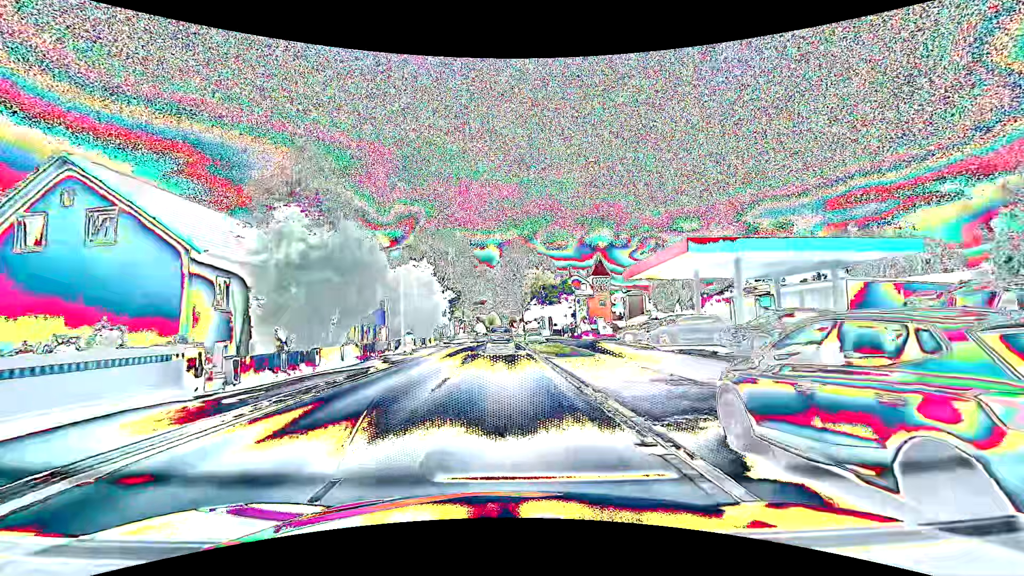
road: primary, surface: asphalt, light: Day
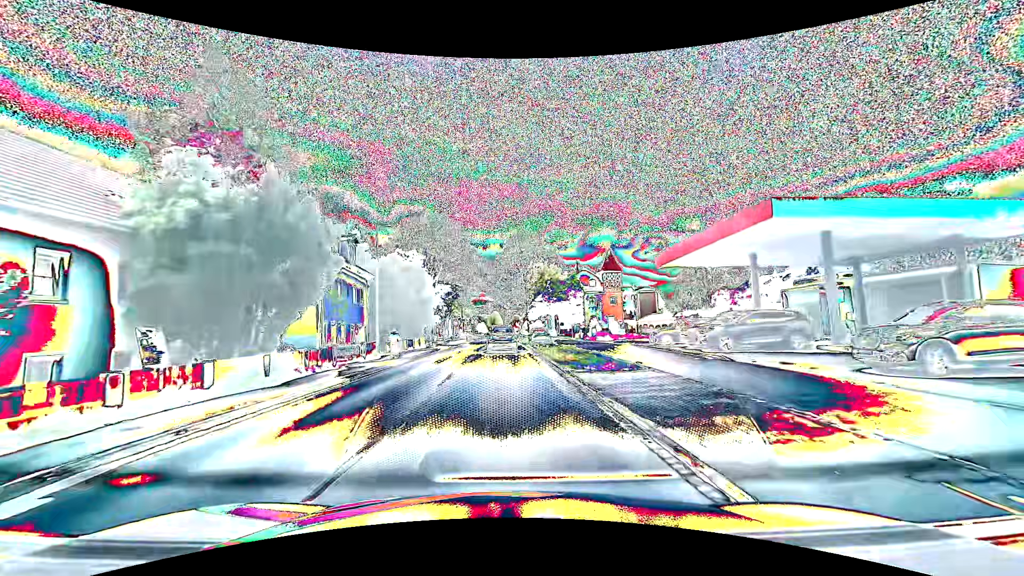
(0.0, +7.6) m; 0°
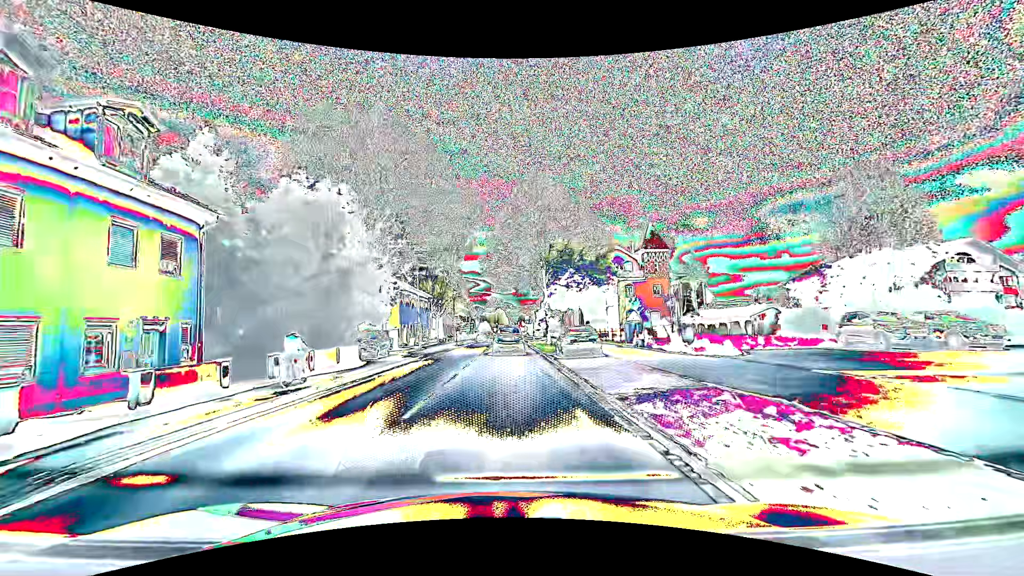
(0.0, +22.6) m; -1°
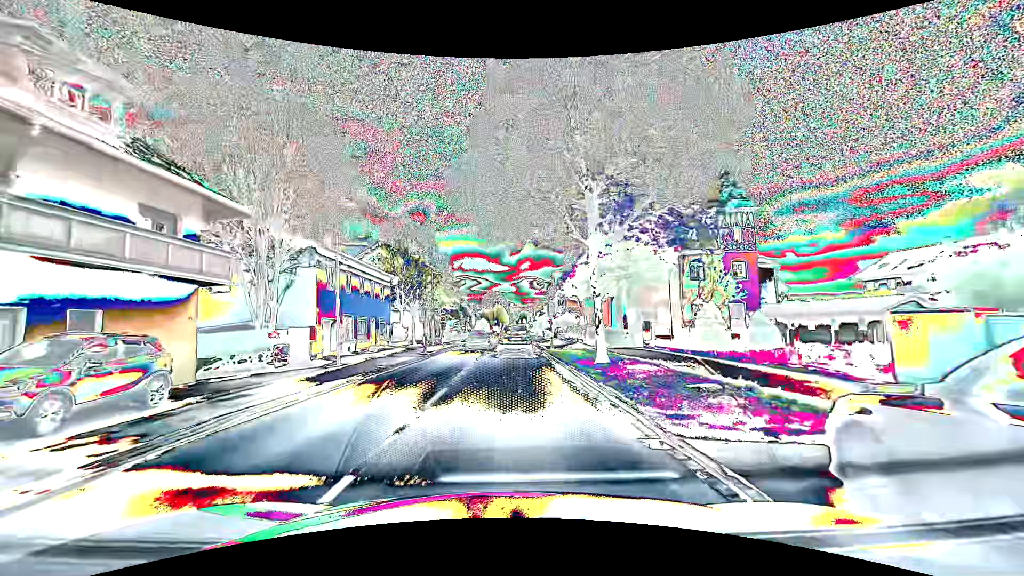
(0.0, +21.8) m; 0°
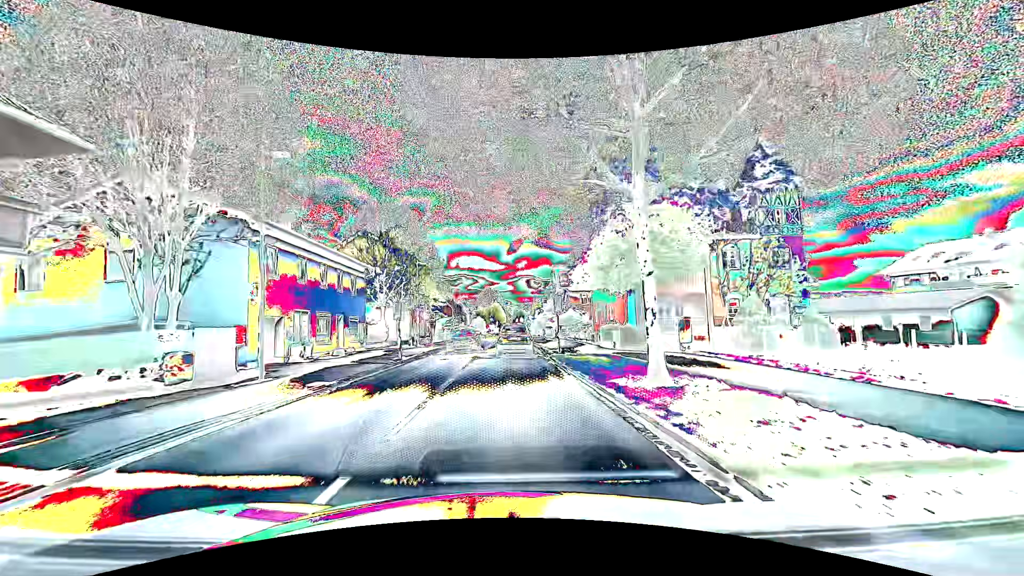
(0.0, +6.9) m; 0°
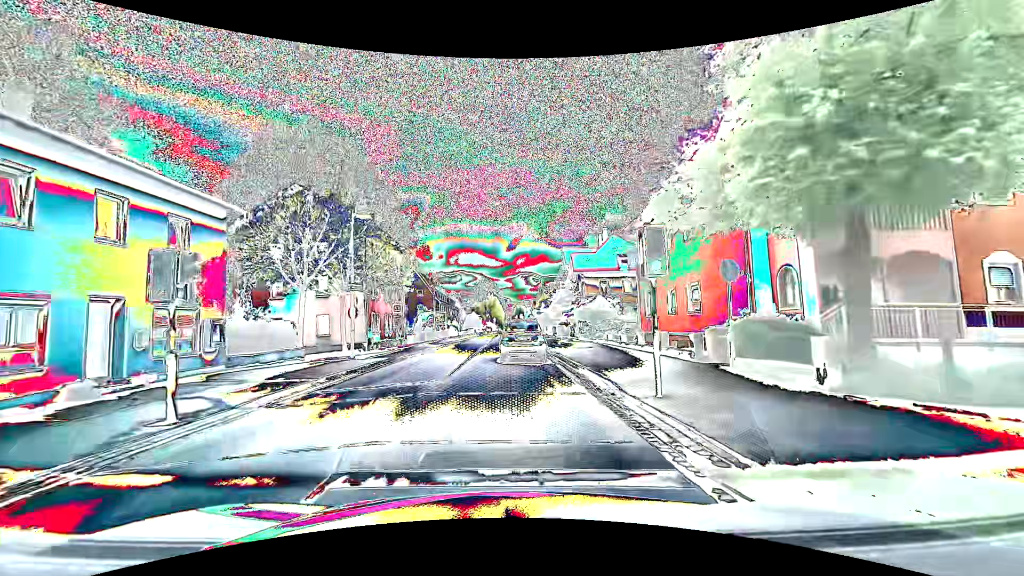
(0.0, +18.2) m; 0°
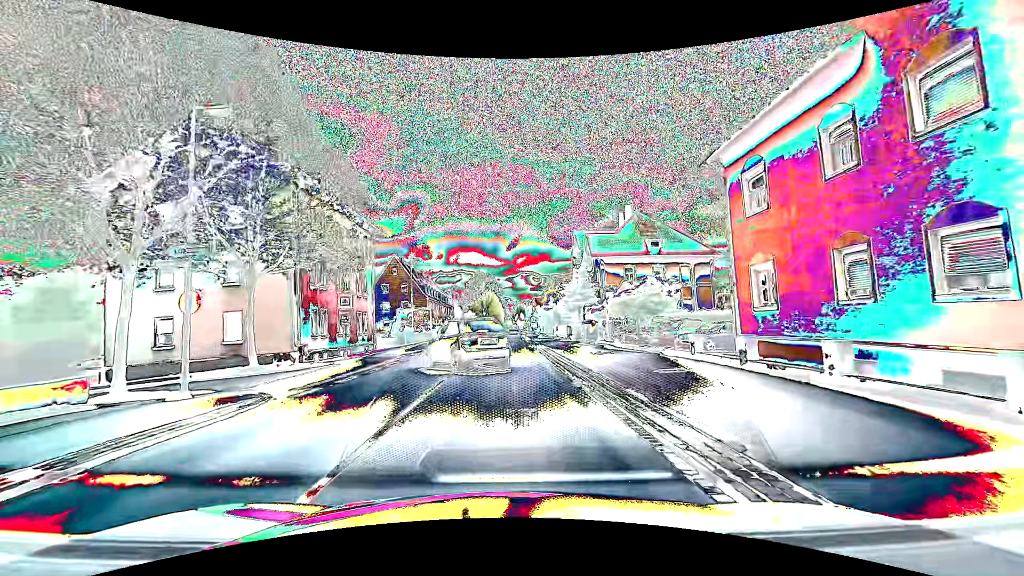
(0.0, +13.3) m; 0°
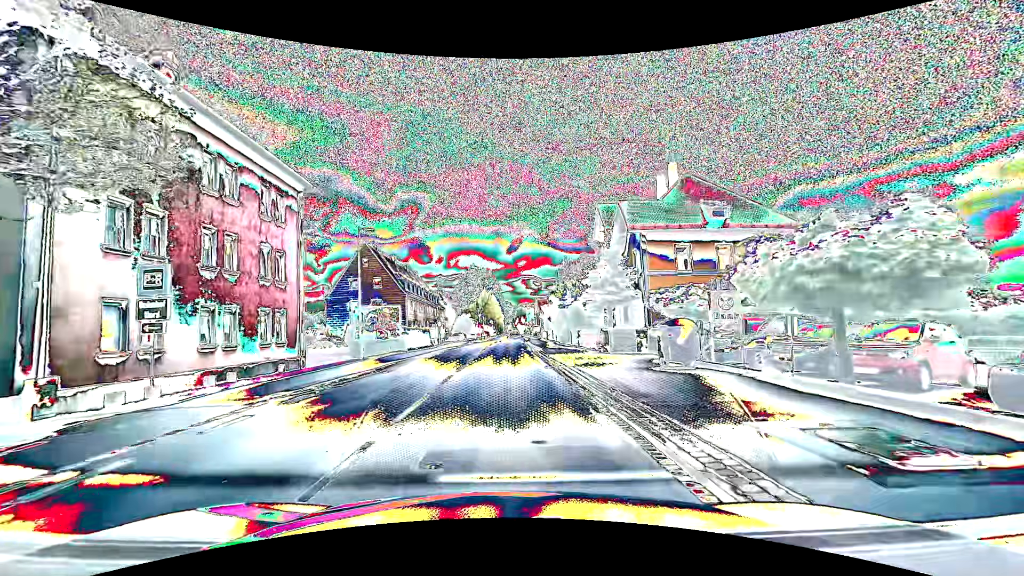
(0.0, +15.6) m; +1°
(0, +10) (0, +20) (0, +30) (-1, +40) (-1, +50) (0, +60) (0, +70) (0, +80) (0, +90) (0, +100) m
